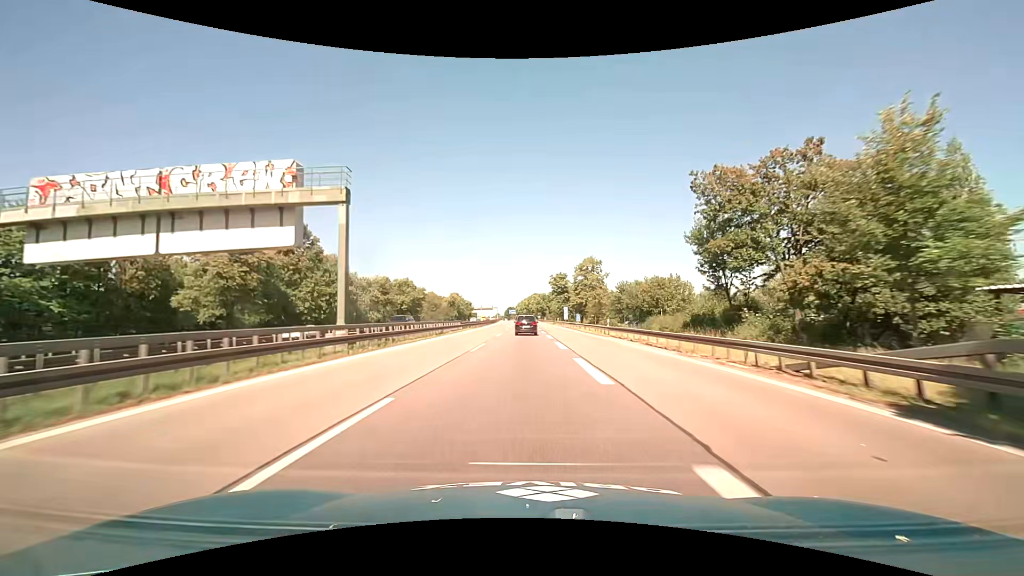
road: motorway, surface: asphalt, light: Day
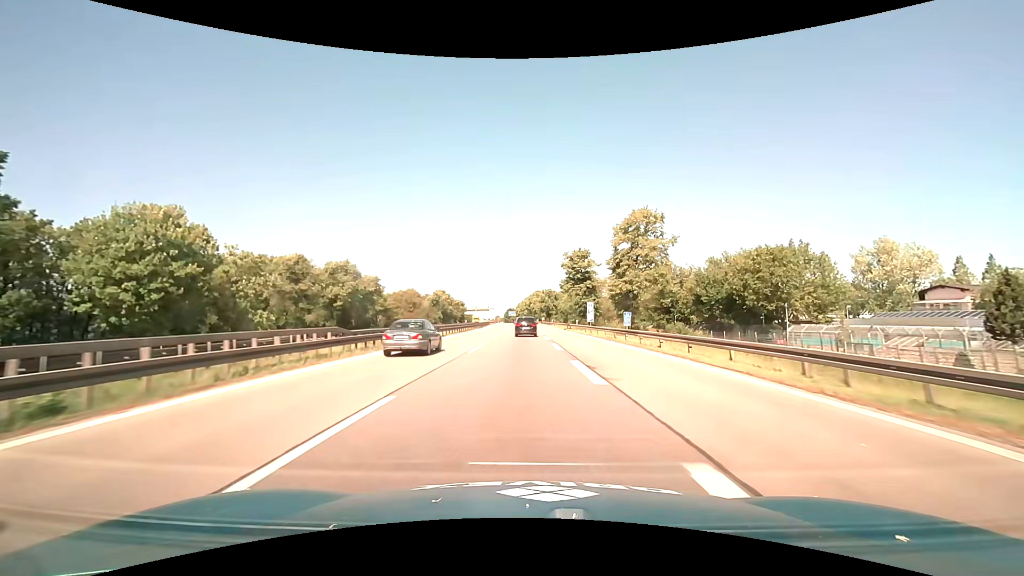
(-0.3, +35.9) m; -1°
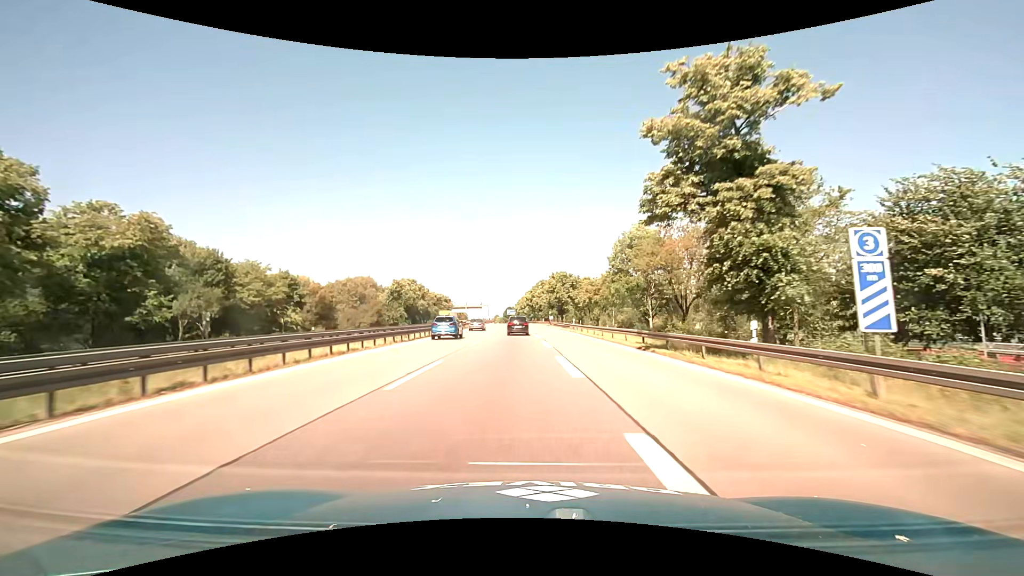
(+0.1, +47.2) m; 0°
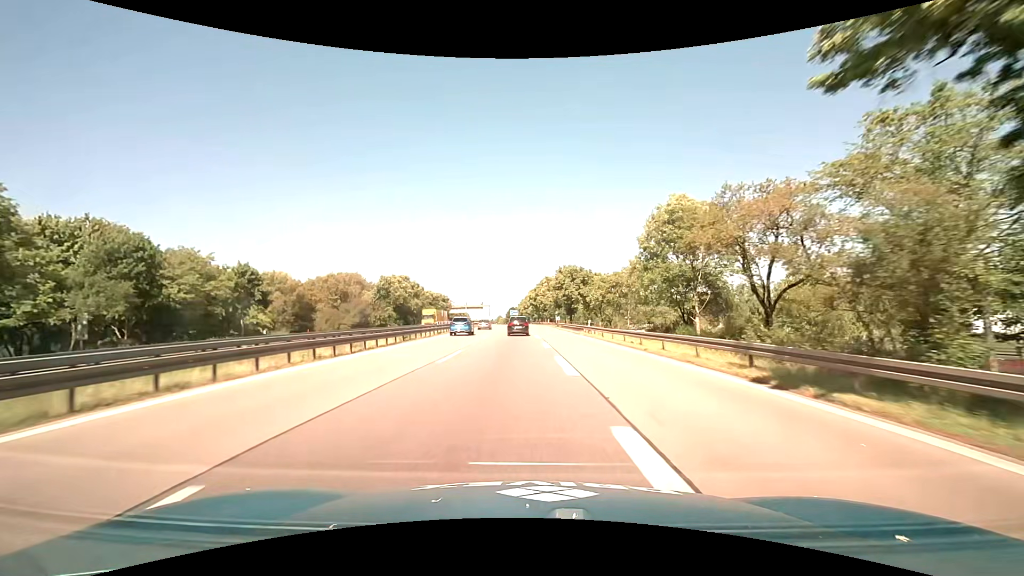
(0.0, +11.6) m; 0°
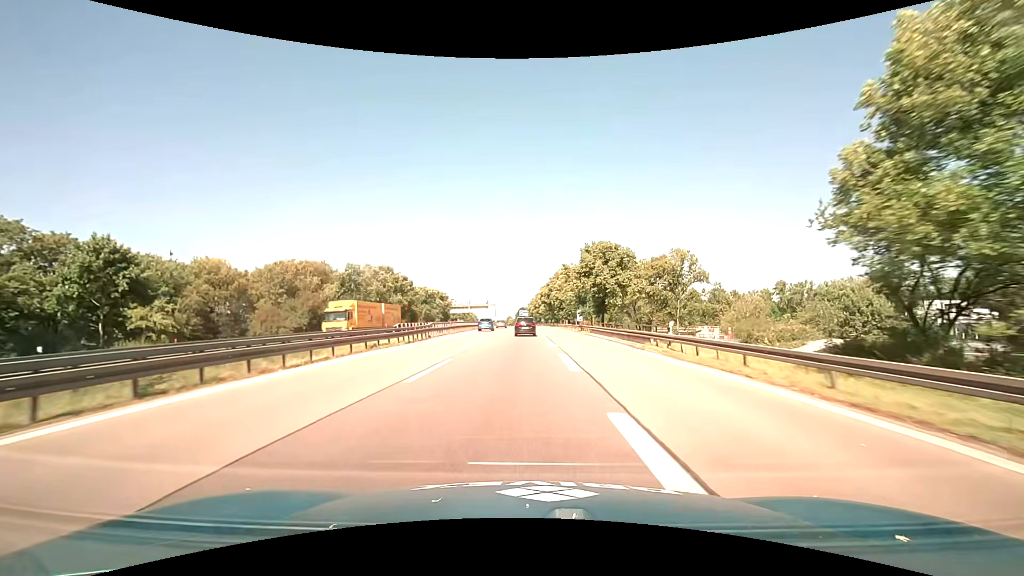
(-0.2, +23.0) m; -1°
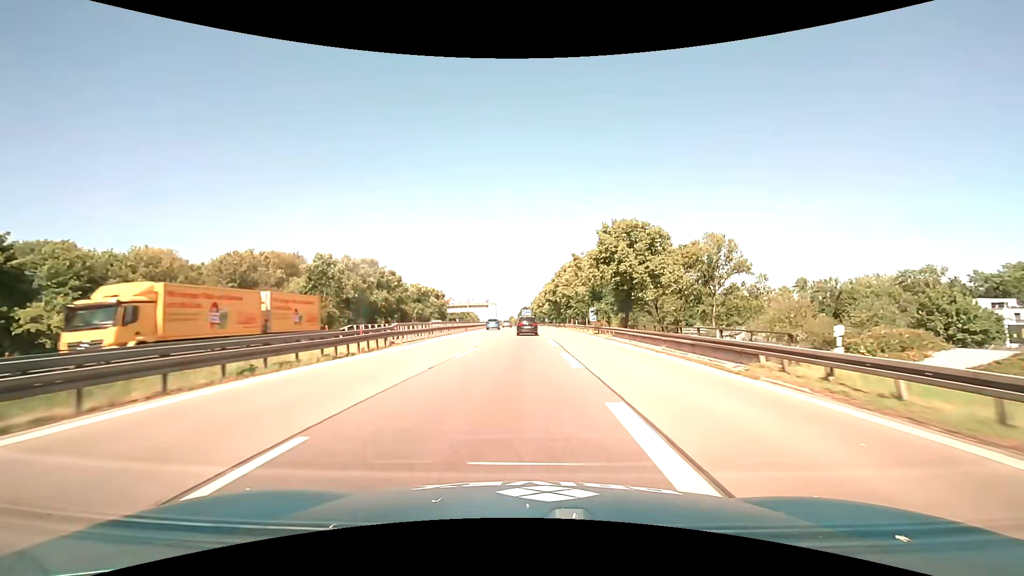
(0.0, +11.4) m; 0°
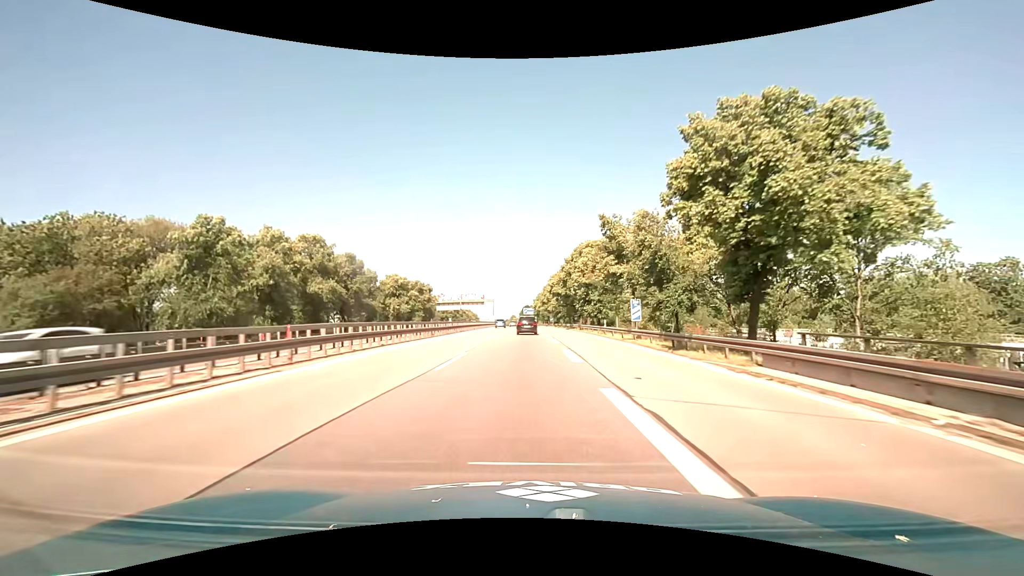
(0.0, +22.6) m; 0°
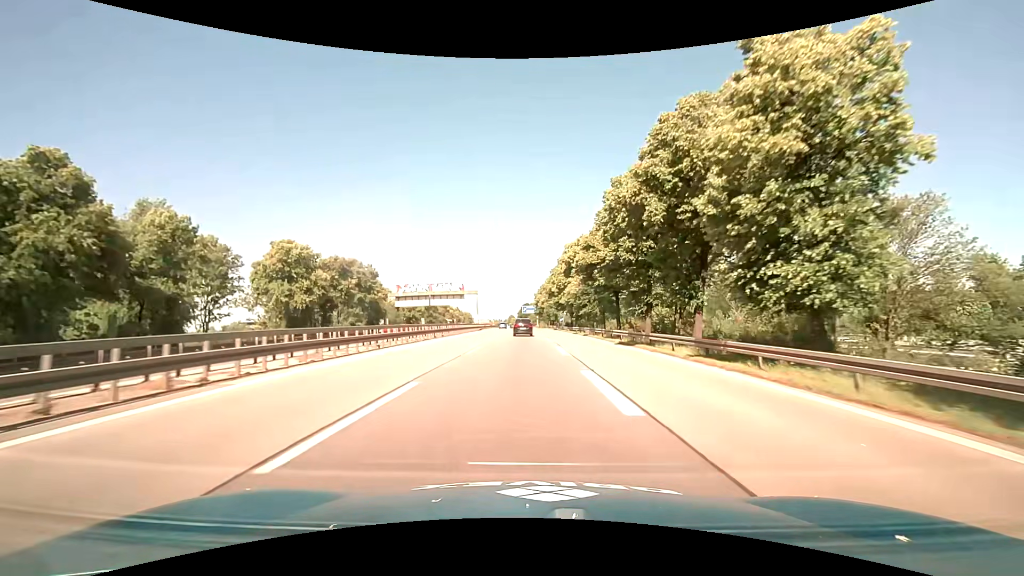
(0.0, +44.3) m; 0°
